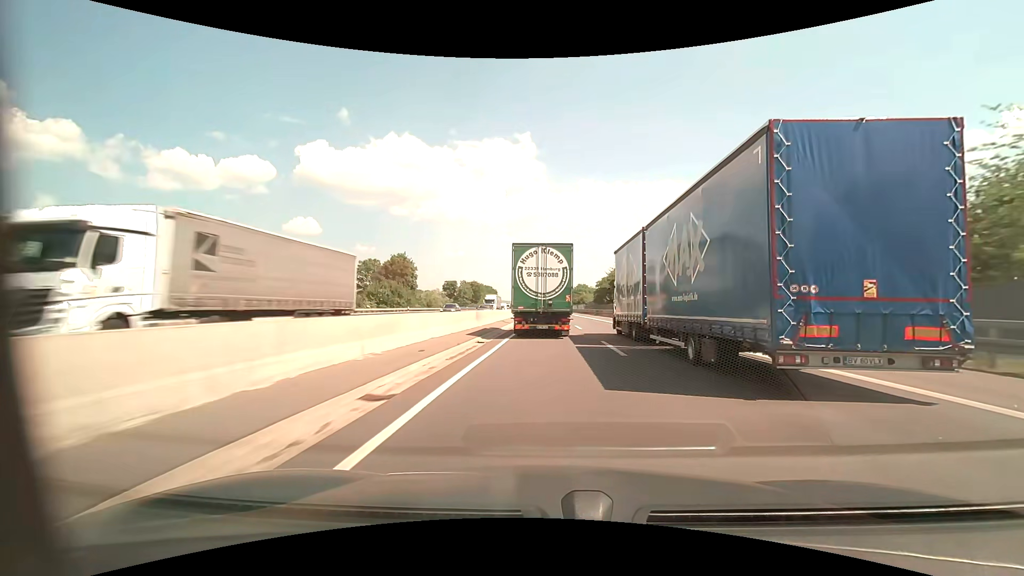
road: motorway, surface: asphalt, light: Day
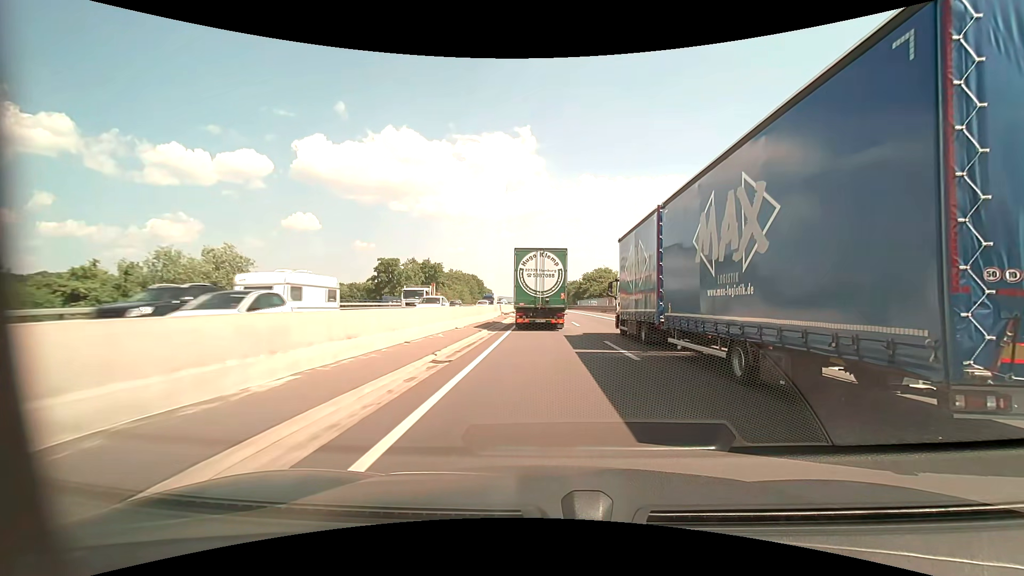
(-0.1, +73.7) m; 0°
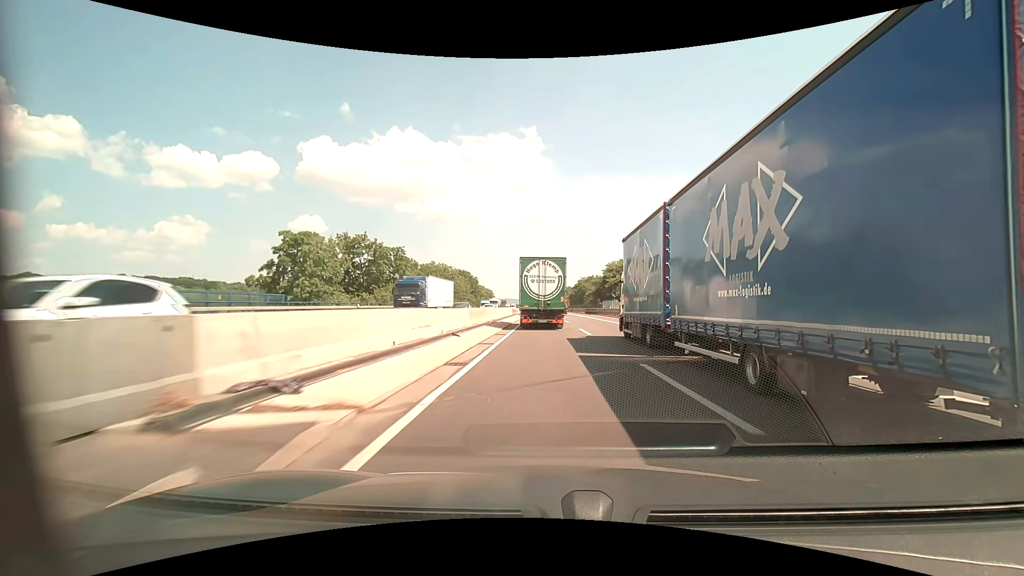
(-0.2, +42.8) m; -1°
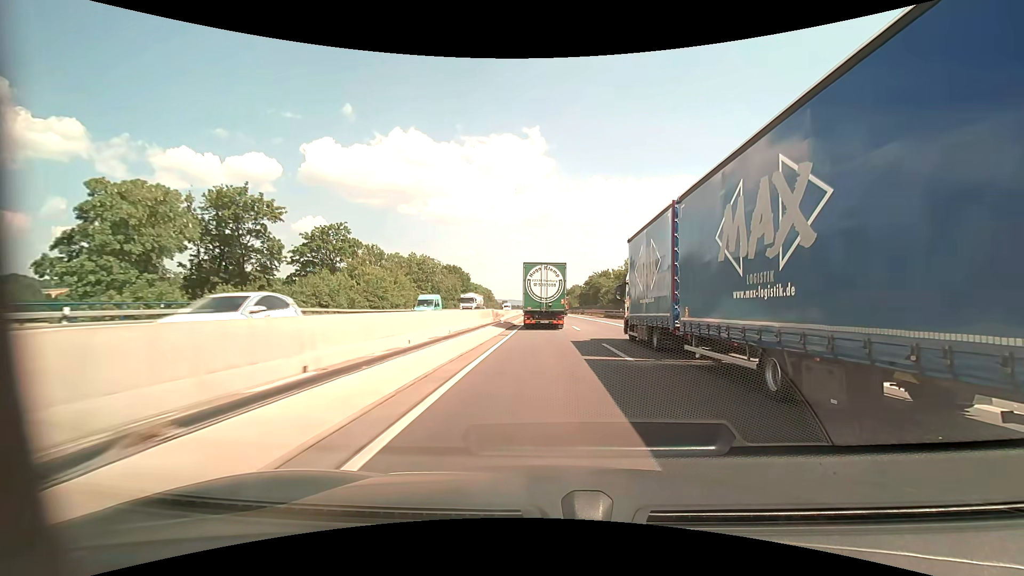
(-0.1, +28.6) m; 0°
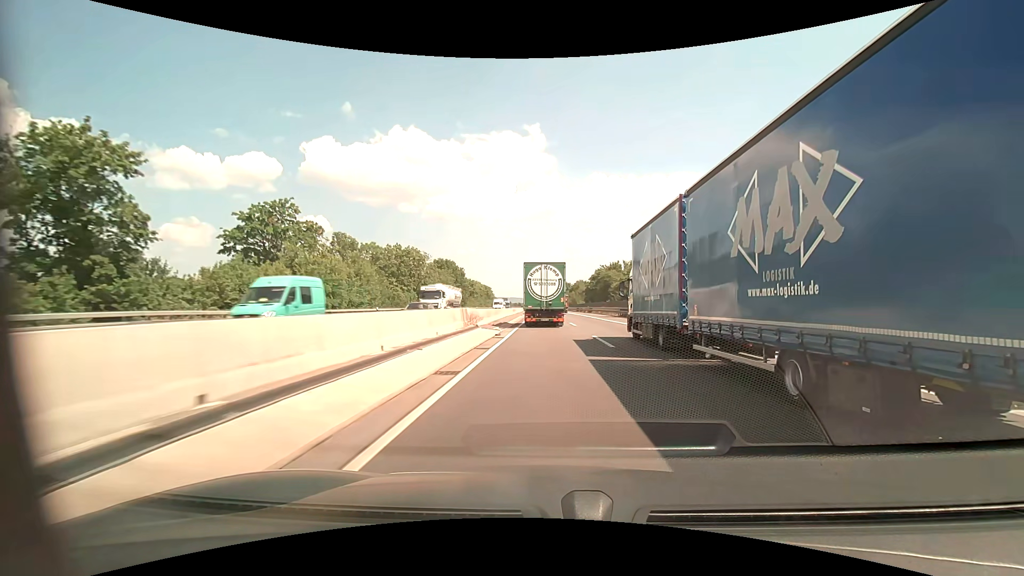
(0.0, +14.5) m; 0°
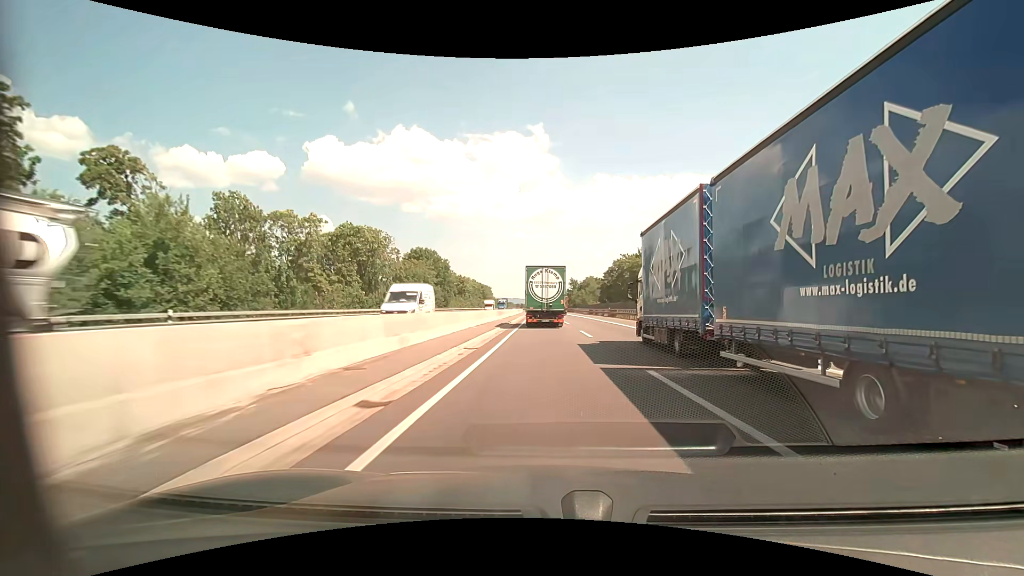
(0.0, +29.5) m; 0°
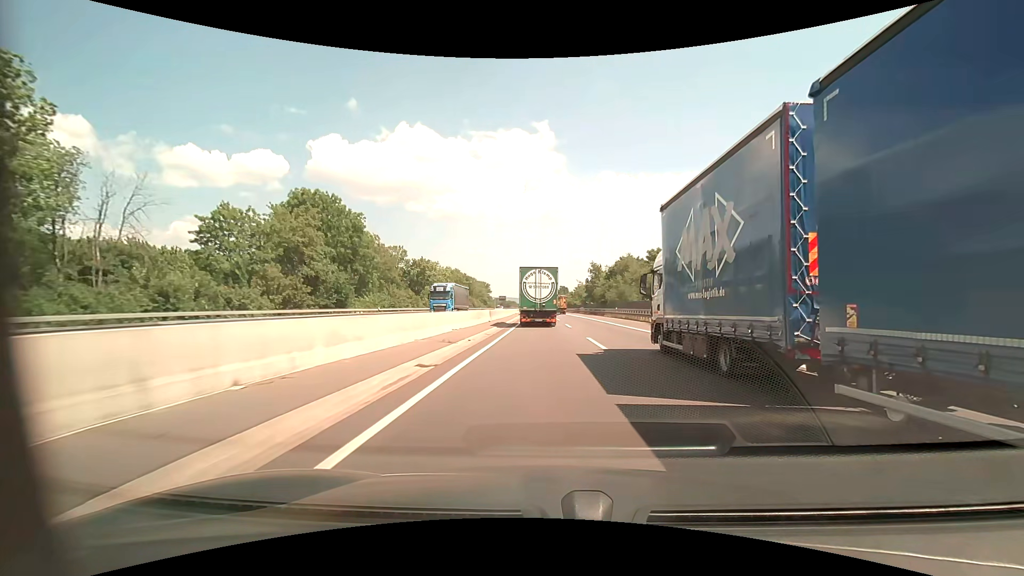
(-0.2, +60.9) m; -1°
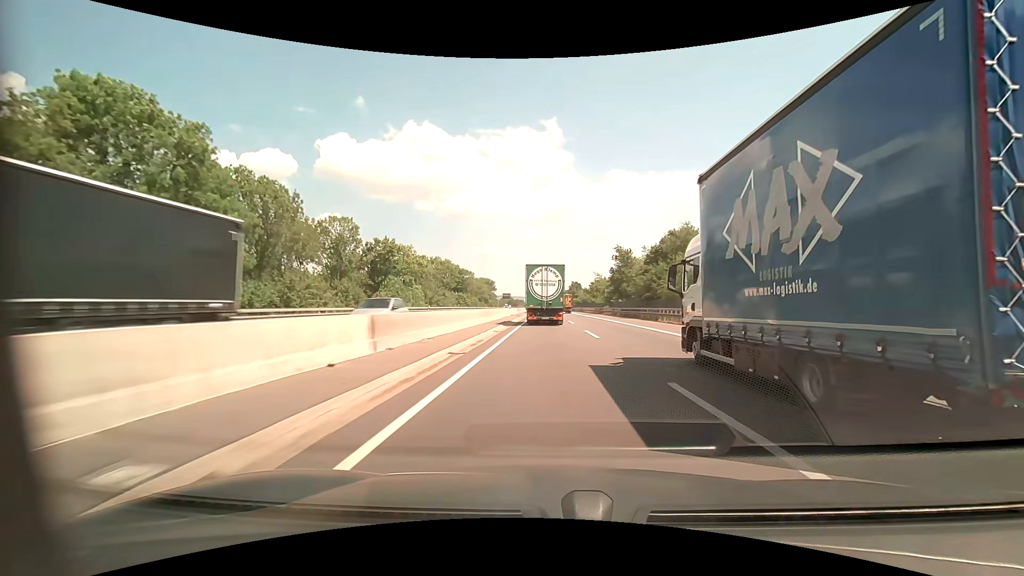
(-0.3, +31.2) m; -1°
(0, +10) (0, +20) (0, +30) (0, +40) (0, +50) (0, +60) (0, +70) (0, +80) (0, +90) (0, +100) m
